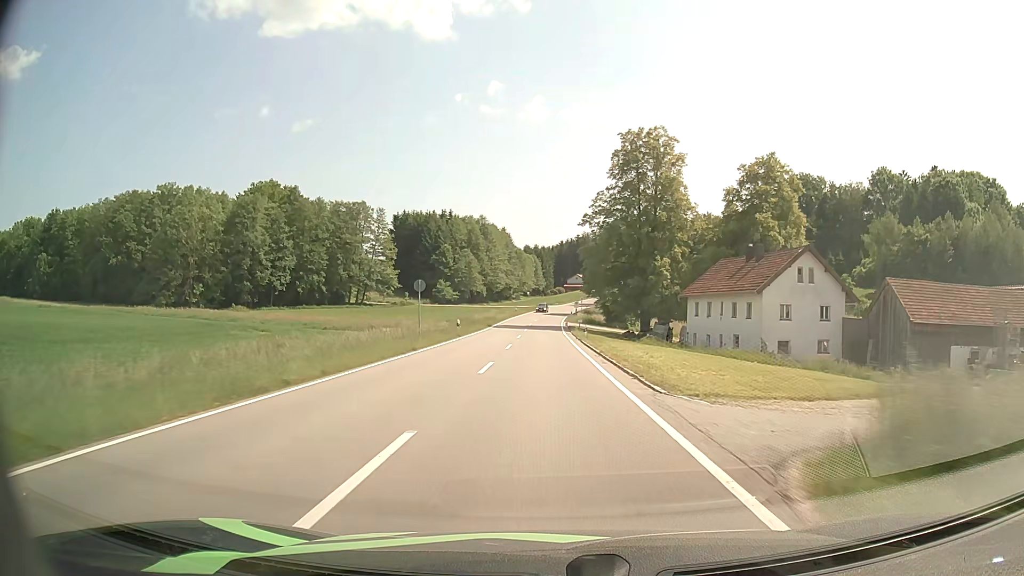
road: tertiary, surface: asphalt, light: Day
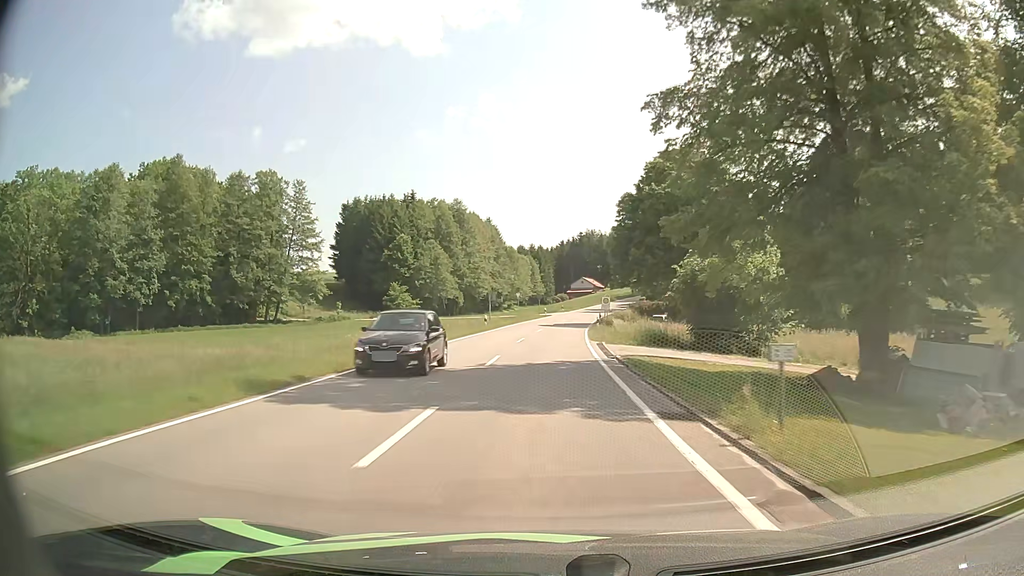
(-0.2, +47.6) m; 0°
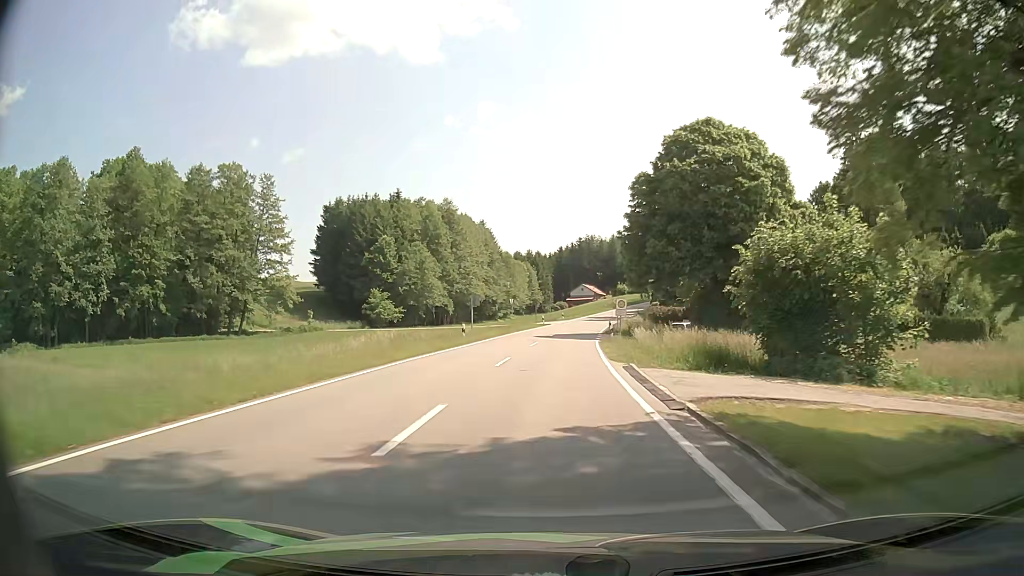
(0.0, +11.4) m; 0°
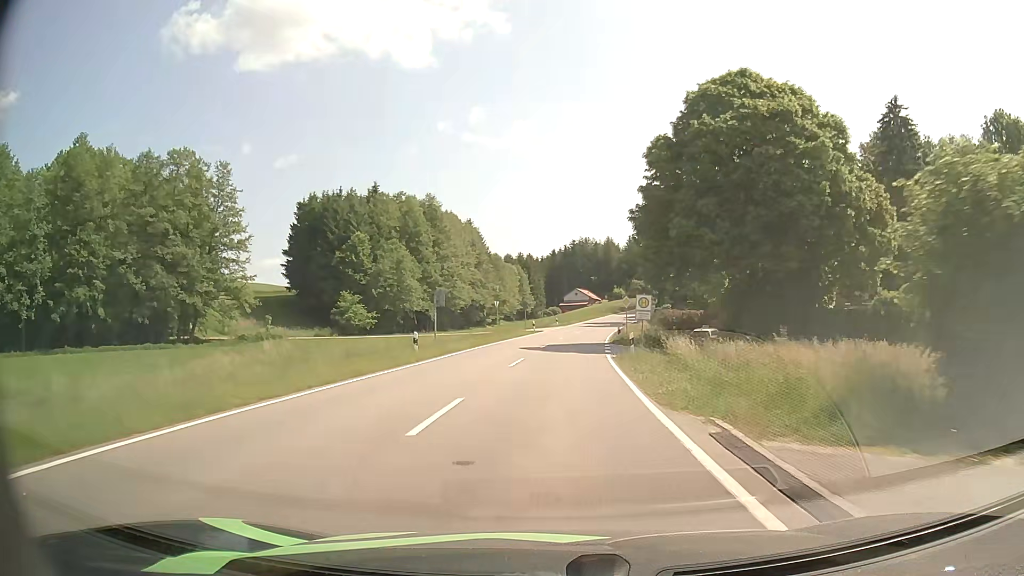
(0.0, +11.2) m; 0°
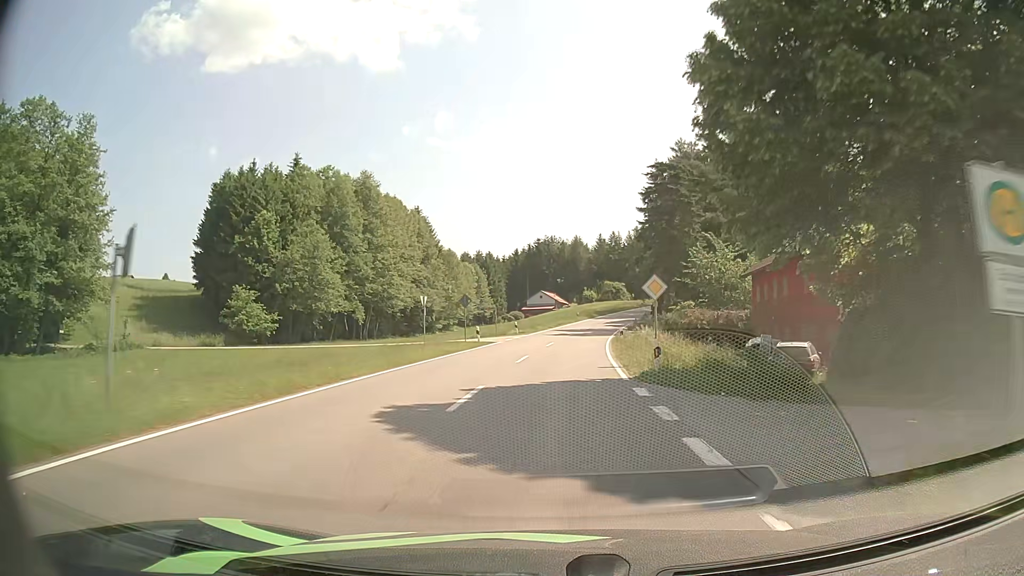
(+0.6, +22.5) m; +3°
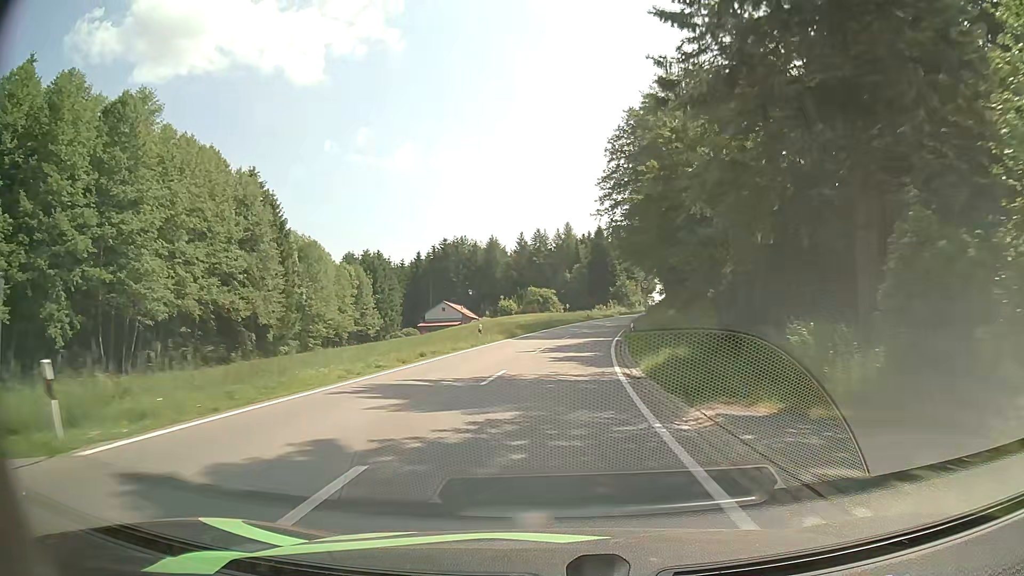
(+2.7, +44.7) m; +7°
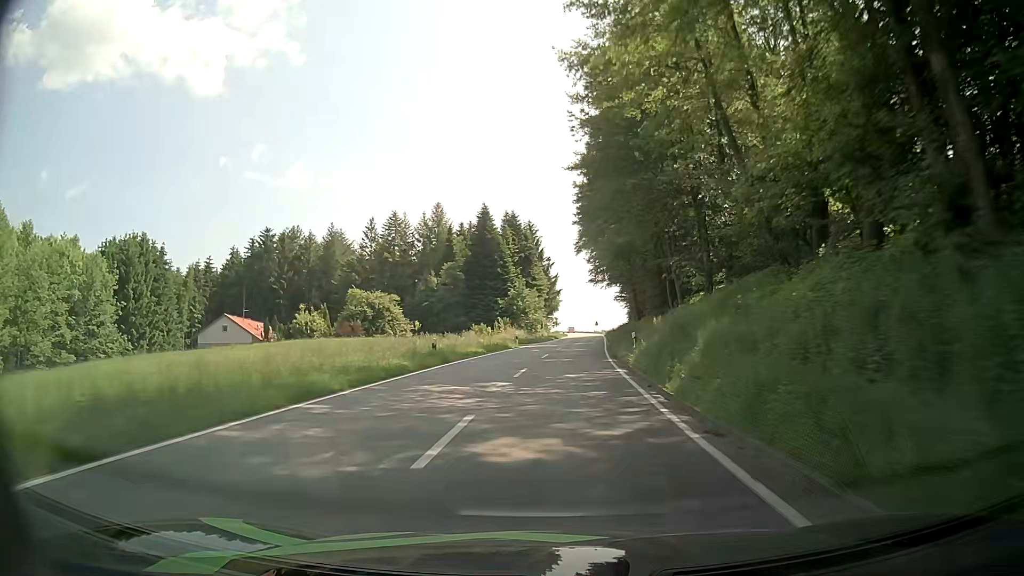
(+4.8, +57.6) m; +9°
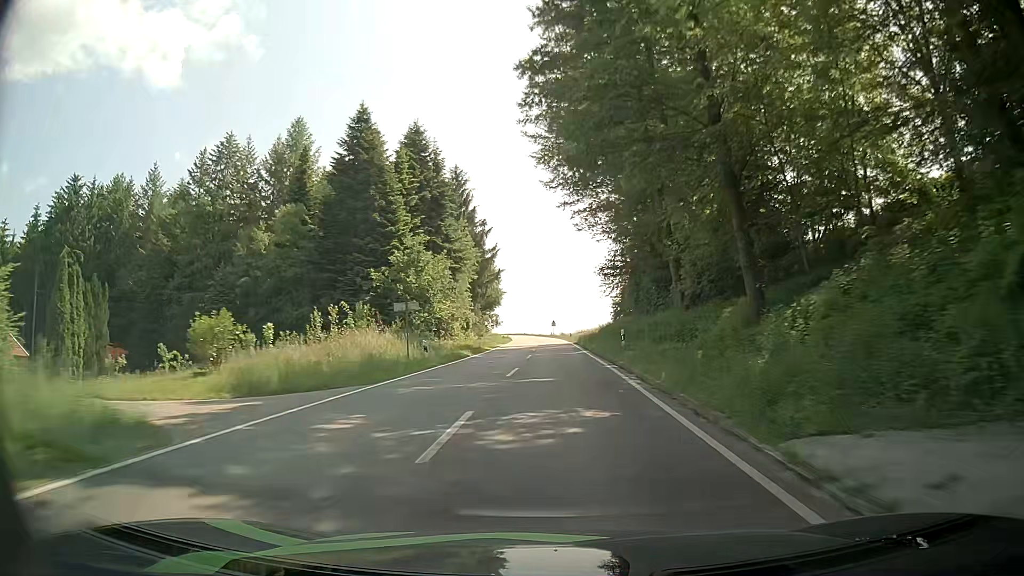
(+2.3, +49.4) m; +4°
(0, +10) (0, +20) (0, +30) (+1, +40) (+1, +50) (+1, +60) (+1, +70) (+1, +80) (0, +90) (0, +100) m
